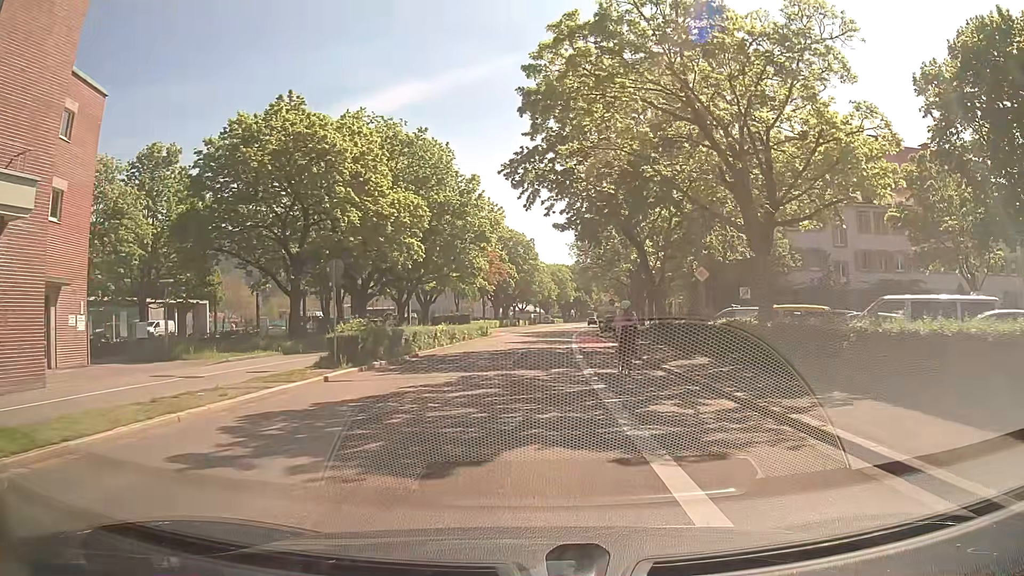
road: secondary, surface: asphalt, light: Day
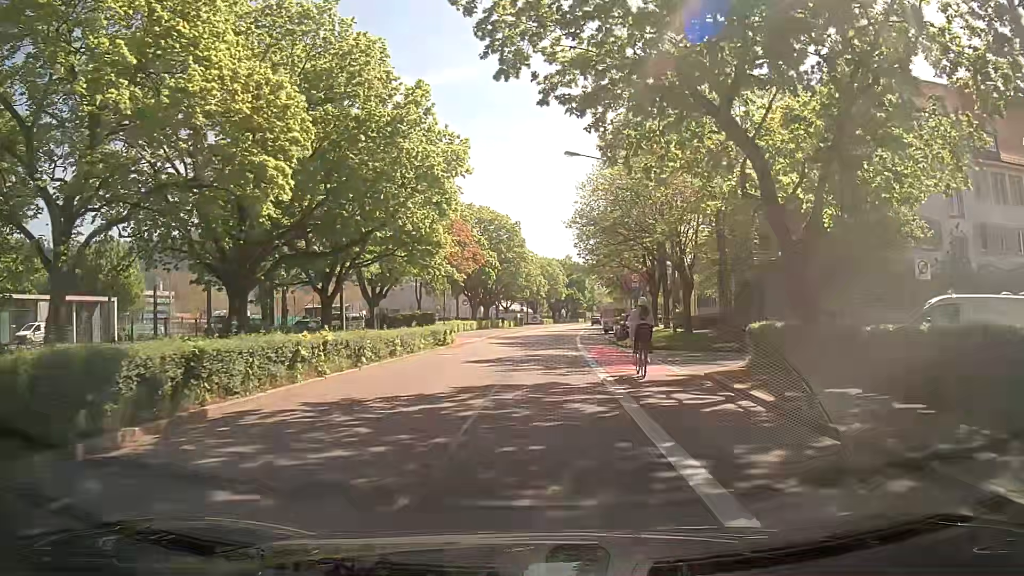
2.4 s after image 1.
(+0.4, +18.4) m; +2°
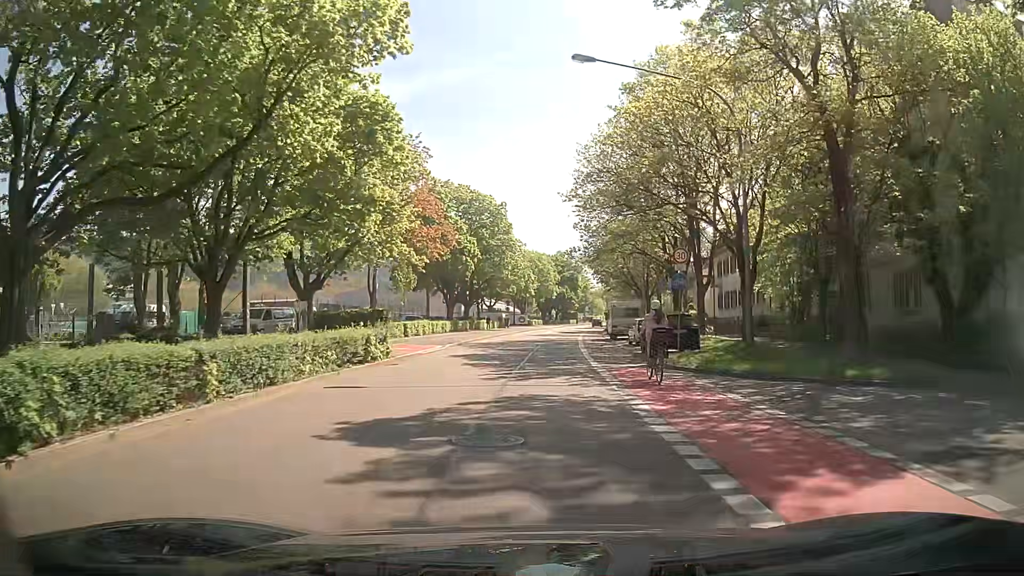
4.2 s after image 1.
(-0.1, +13.9) m; -1°
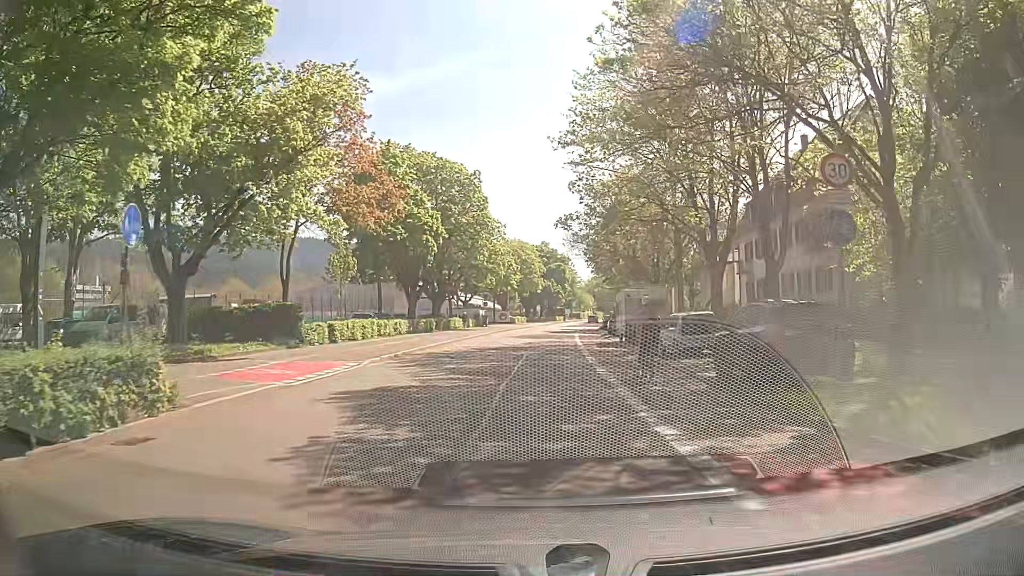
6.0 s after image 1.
(+0.4, +13.8) m; +4°
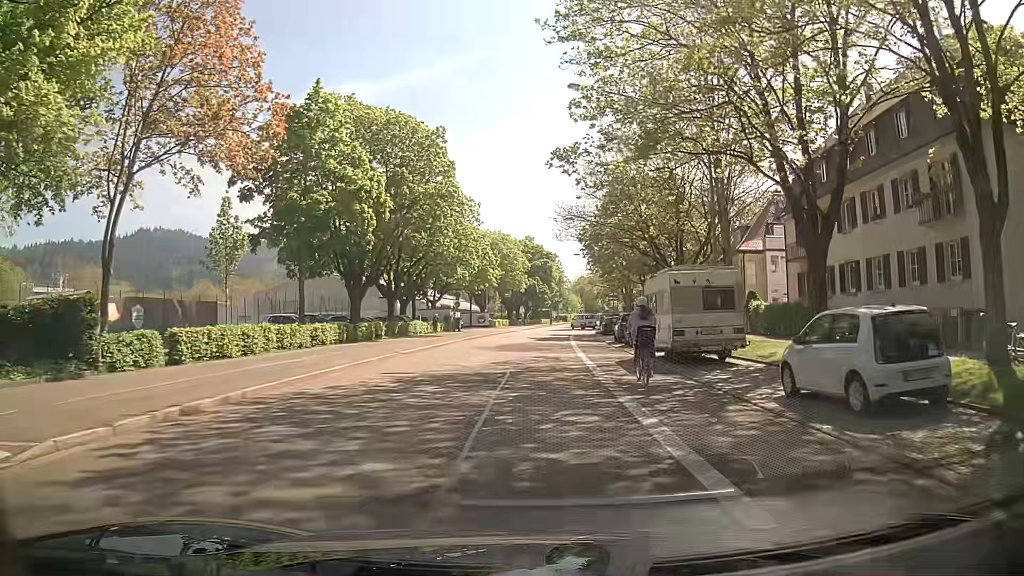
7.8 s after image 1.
(-0.1, +13.9) m; 0°
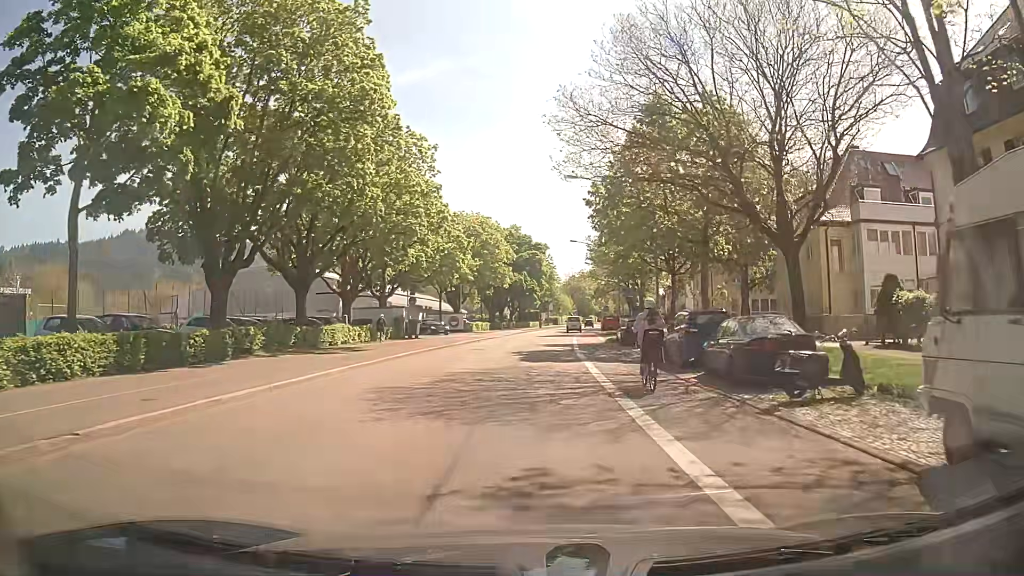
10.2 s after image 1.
(+0.2, +18.5) m; -1°
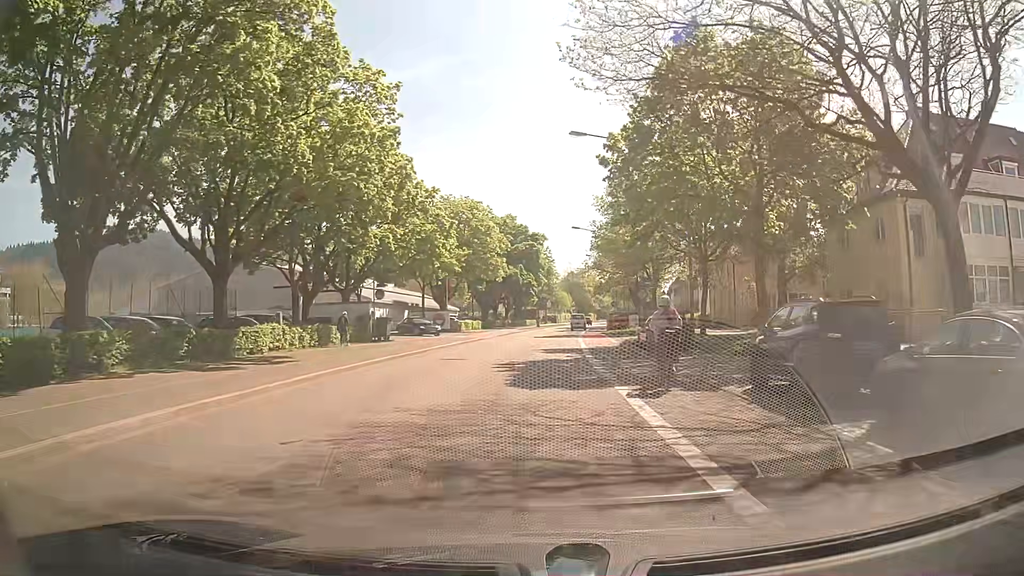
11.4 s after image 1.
(+0.3, +9.2) m; +1°
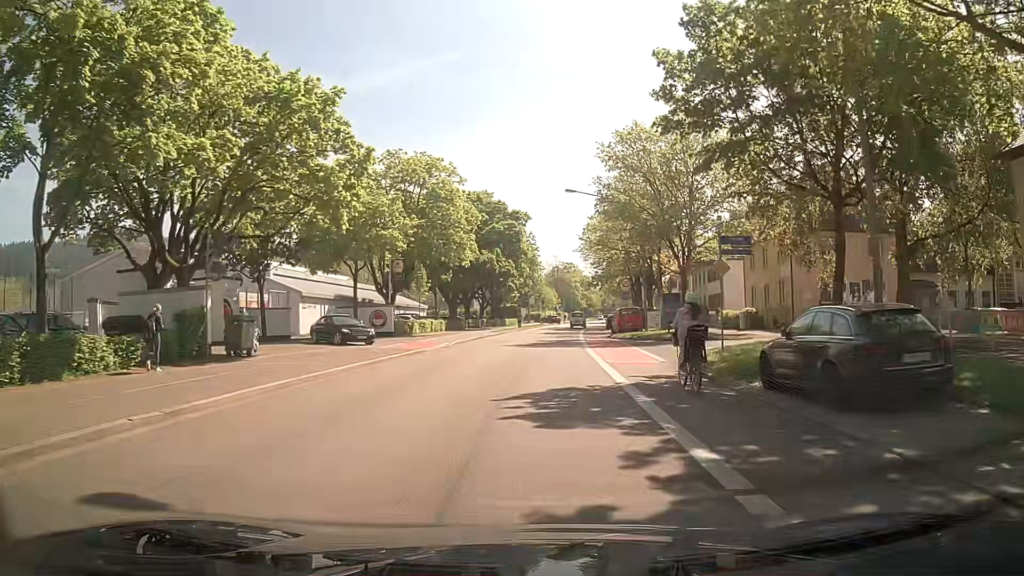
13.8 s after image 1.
(+0.6, +18.5) m; +2°
